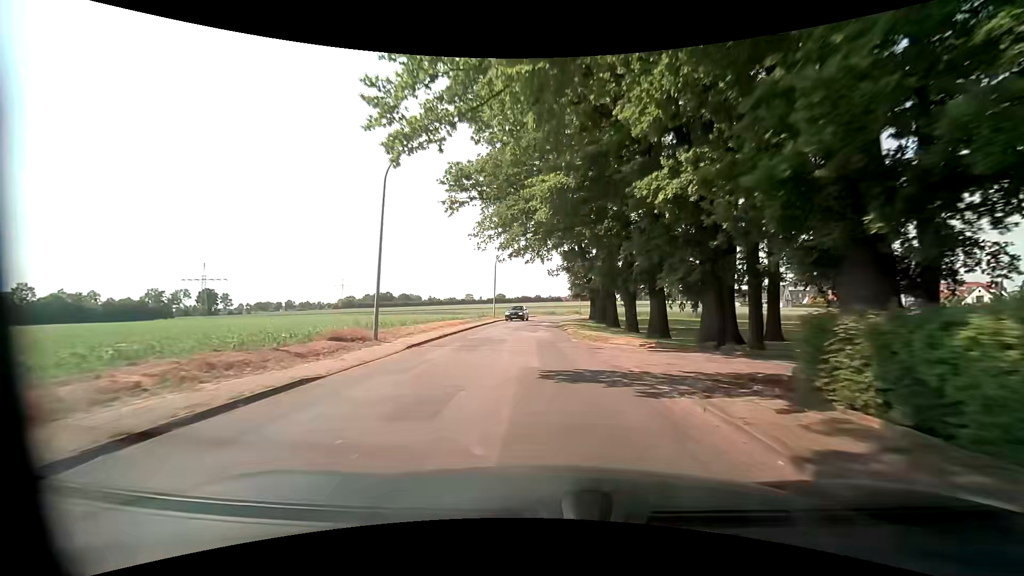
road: unclassified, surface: asphalt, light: Day
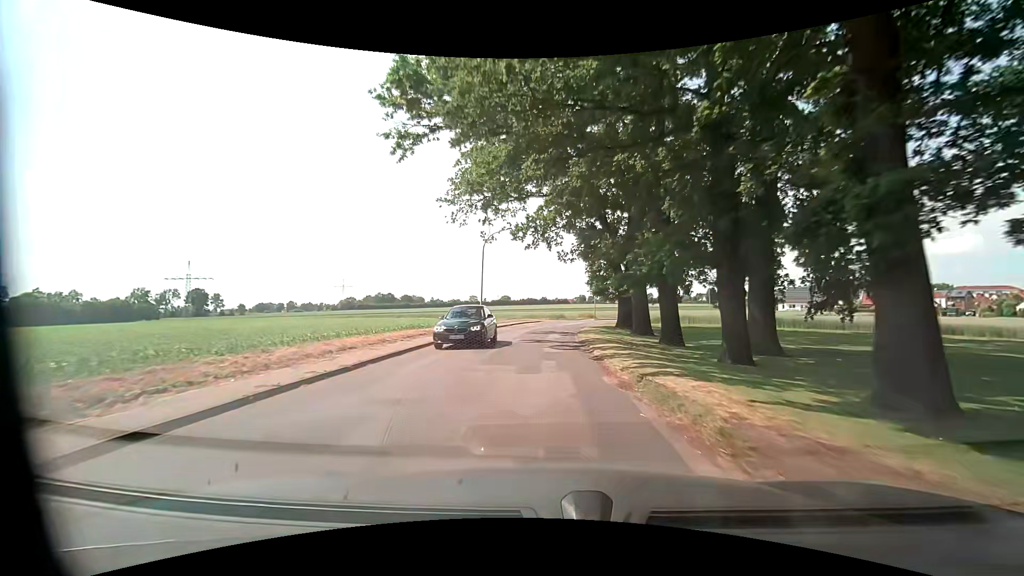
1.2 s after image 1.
(-0.1, +15.8) m; -2°
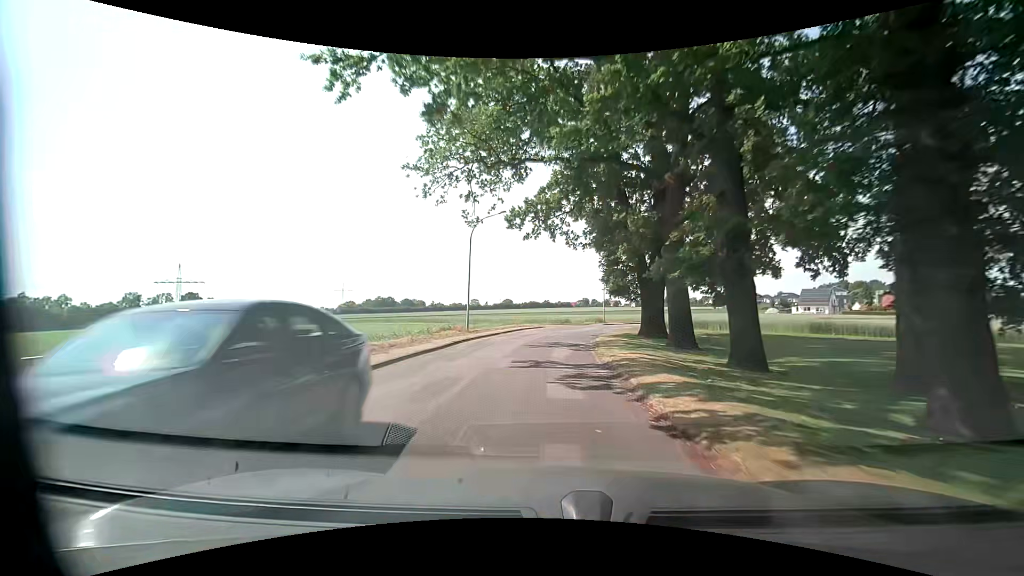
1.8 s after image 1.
(+0.1, +7.8) m; +1°
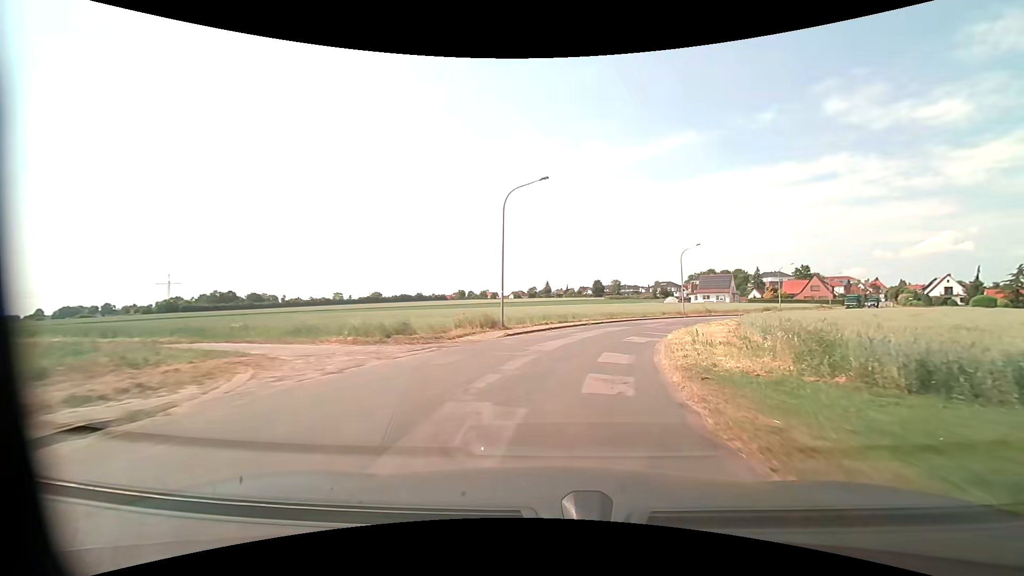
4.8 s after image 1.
(+2.8, +38.7) m; +14°
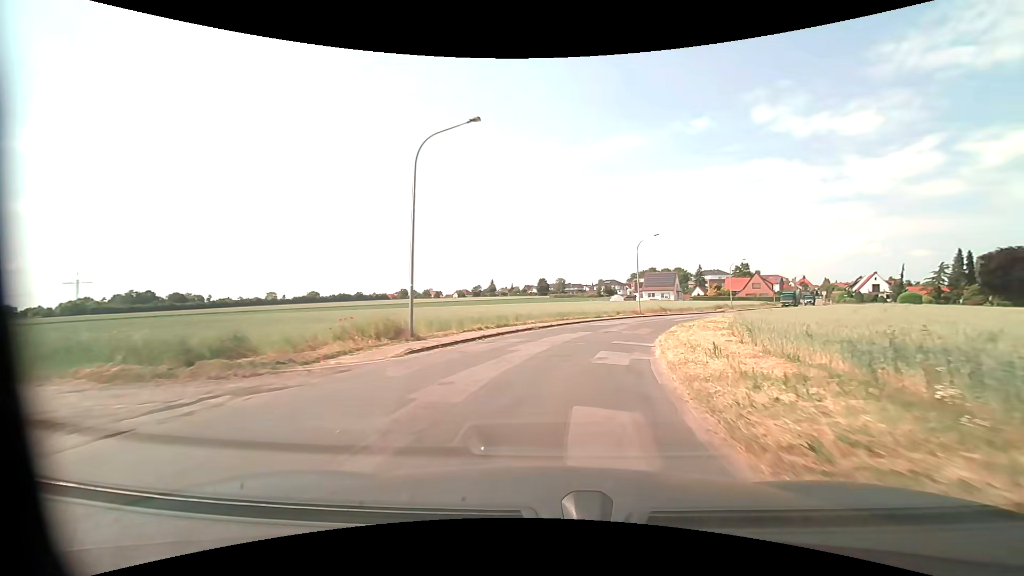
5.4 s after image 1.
(+0.4, +7.7) m; +7°
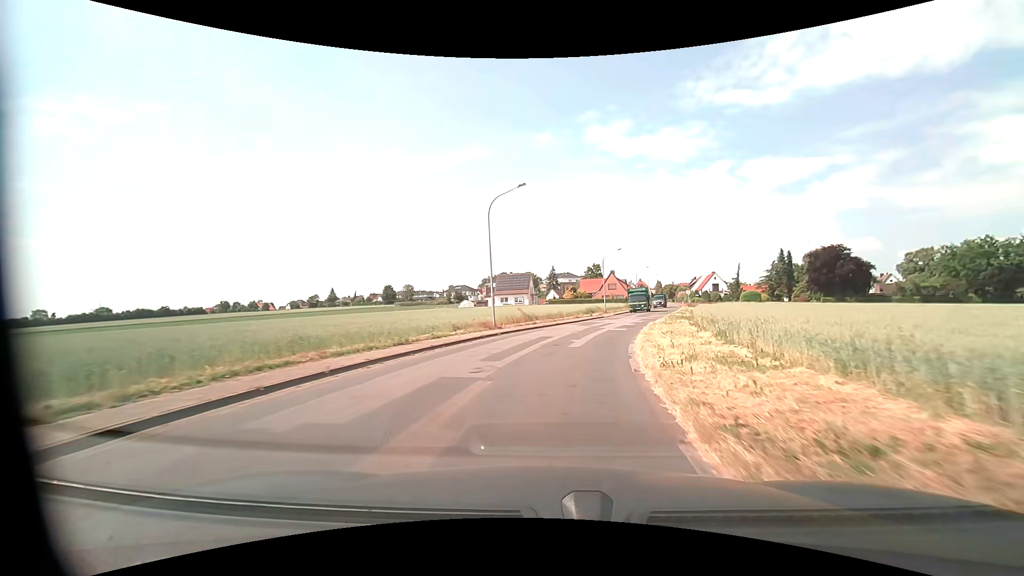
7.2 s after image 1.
(+3.3, +22.9) m; +16°
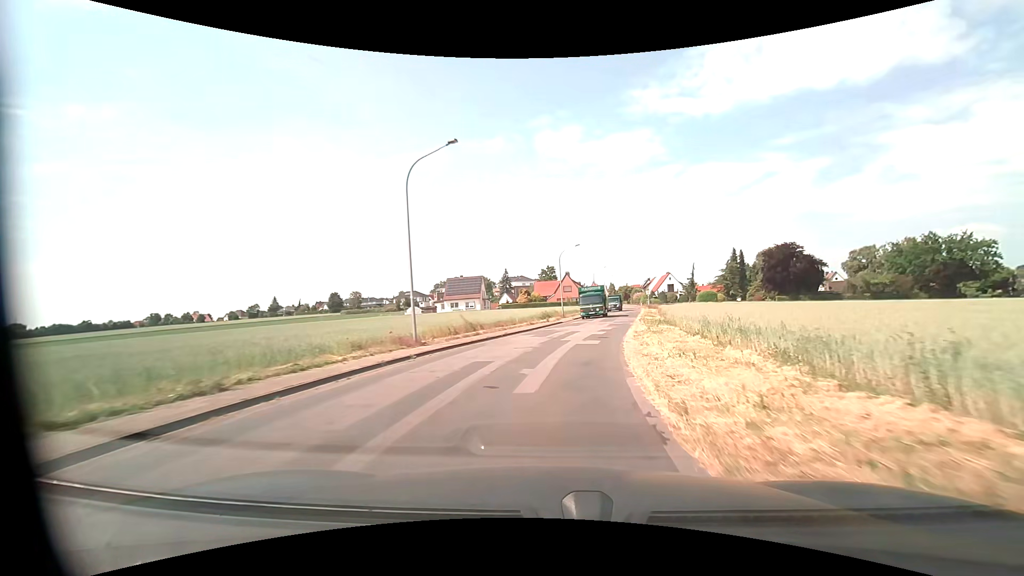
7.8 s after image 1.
(+0.4, +7.7) m; +5°
